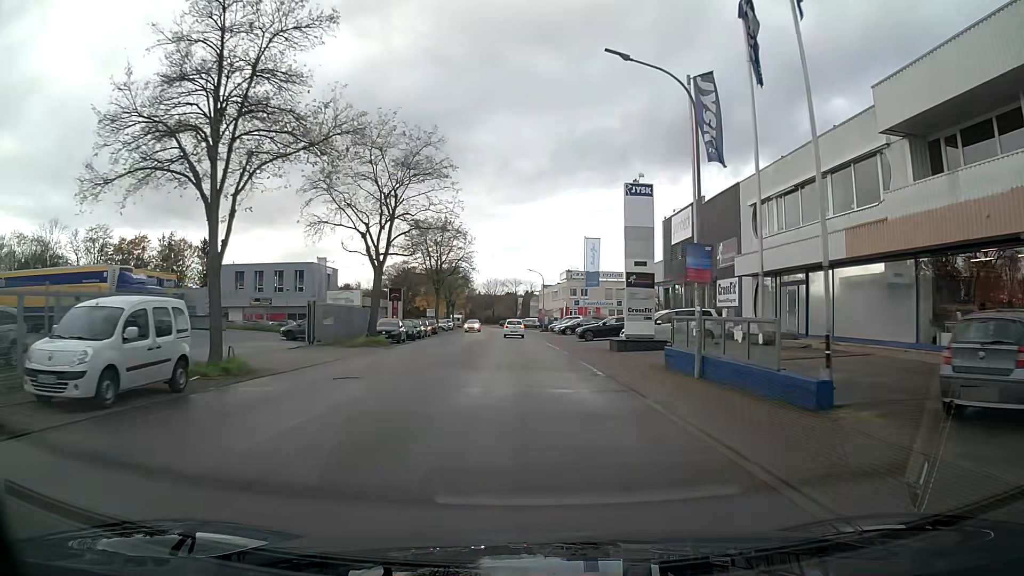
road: tertiary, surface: asphalt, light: Day
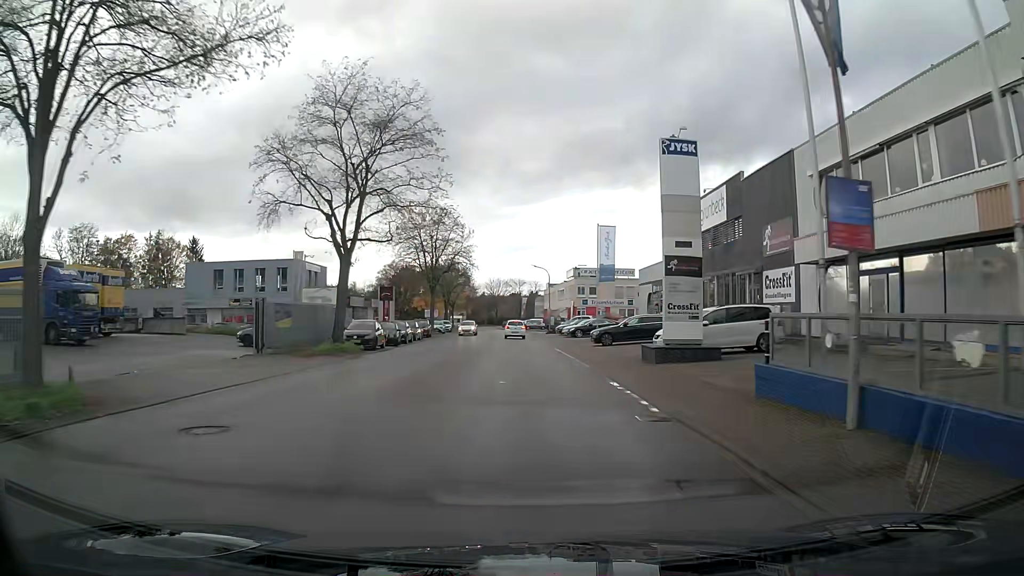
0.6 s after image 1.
(0.0, +7.4) m; 0°
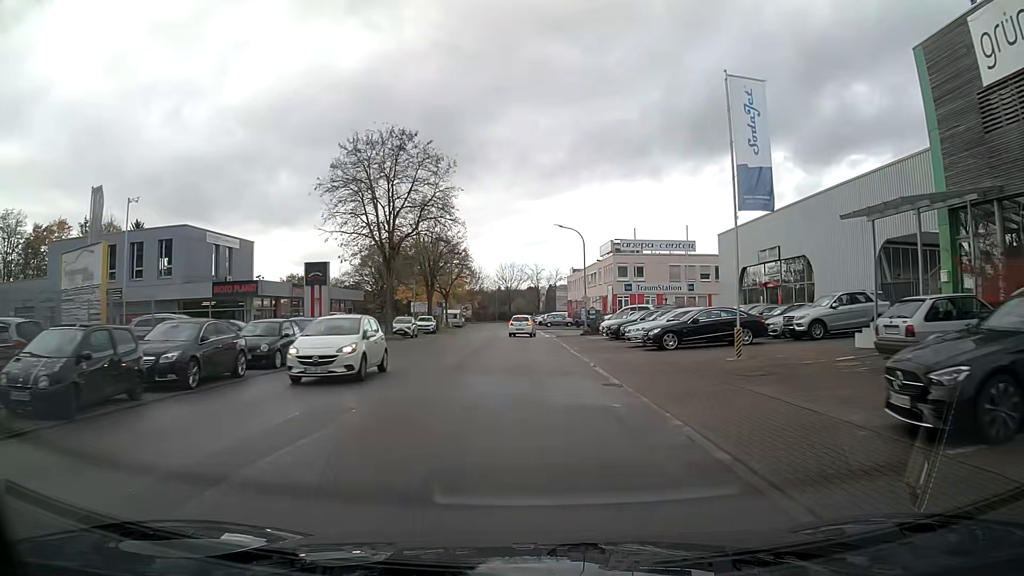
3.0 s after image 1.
(-0.4, +29.1) m; -1°
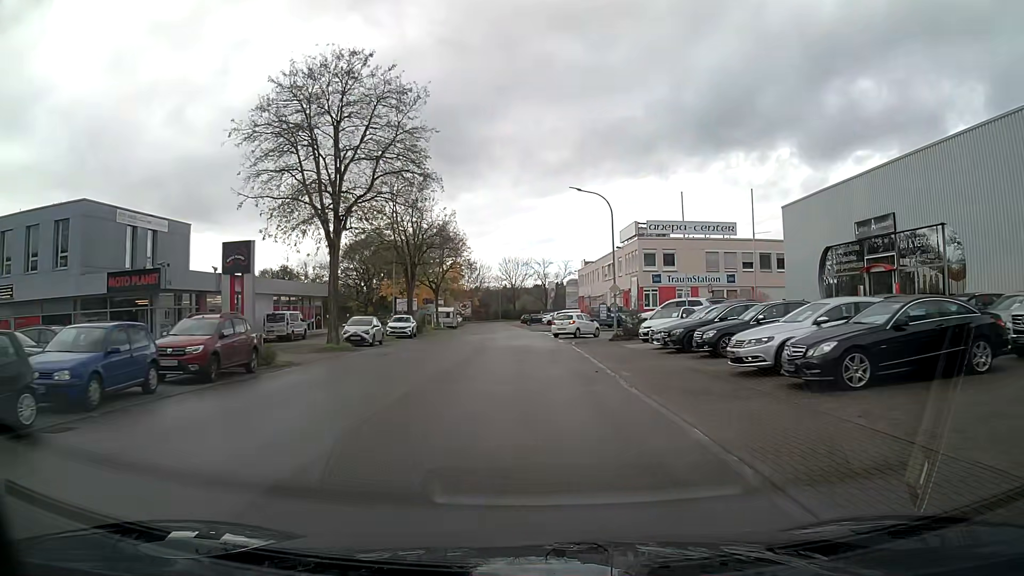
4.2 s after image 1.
(-0.1, +13.2) m; -1°
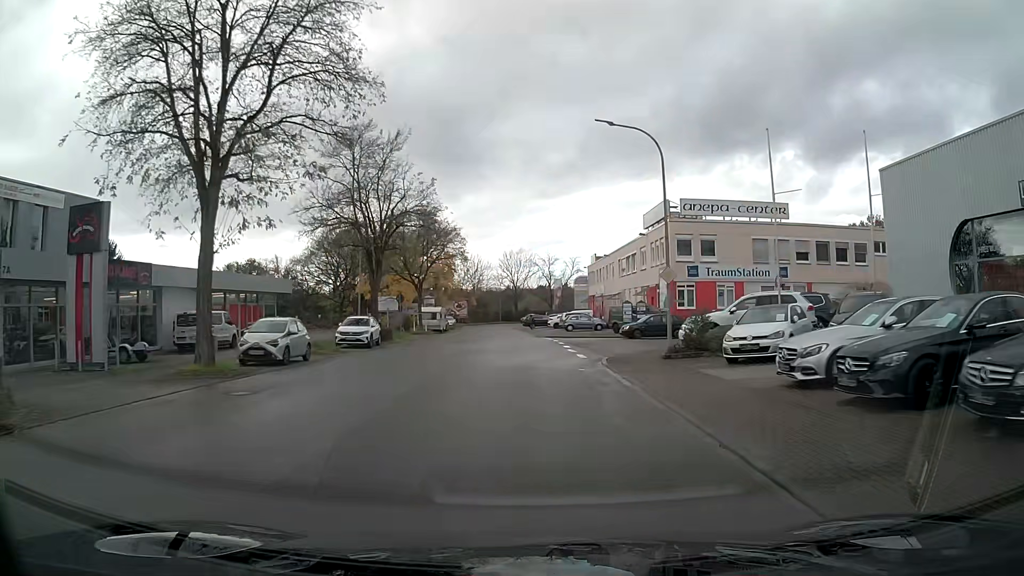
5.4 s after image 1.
(0.0, +12.4) m; 0°
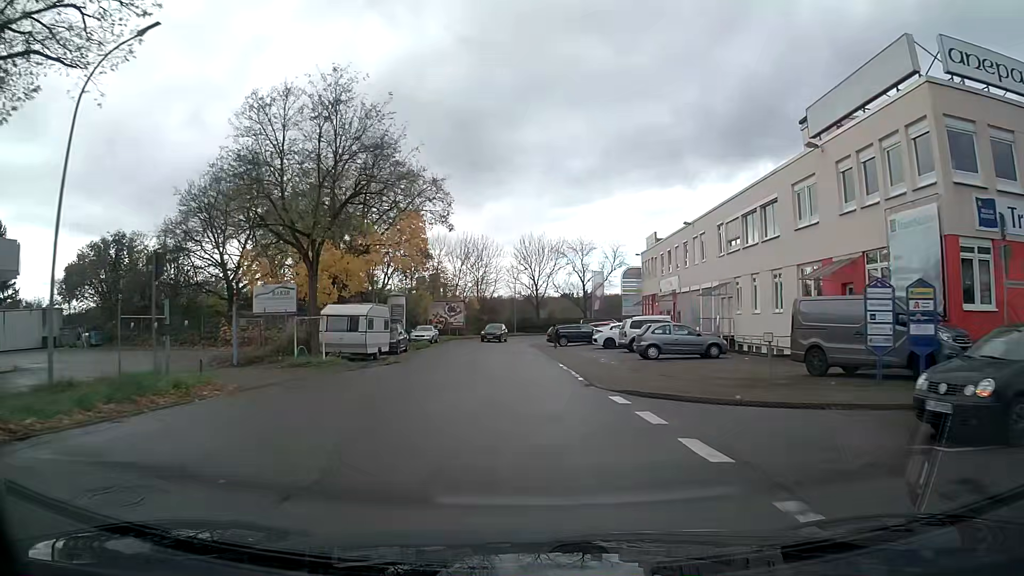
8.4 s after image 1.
(-0.5, +31.8) m; -2°
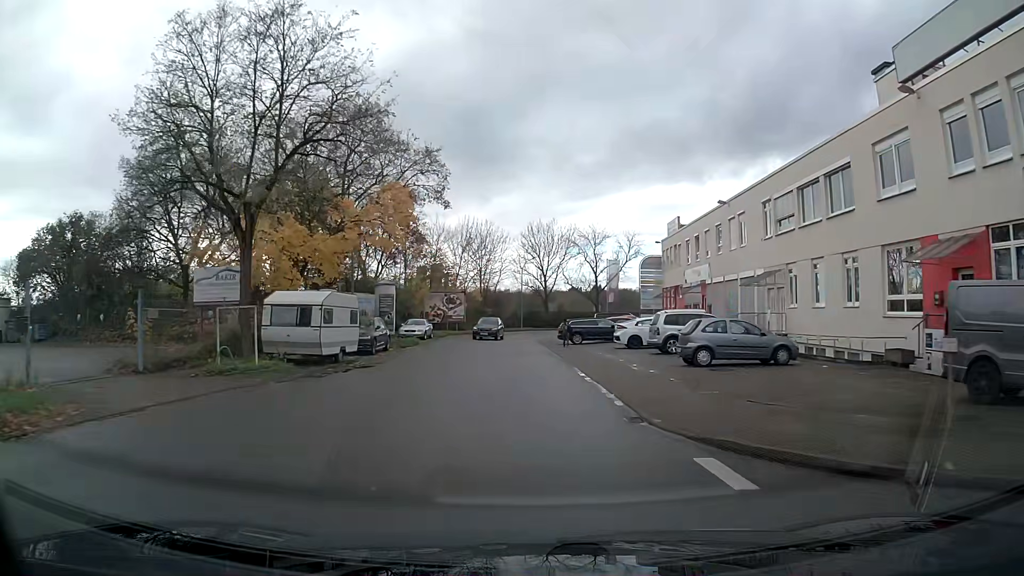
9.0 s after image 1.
(0.0, +6.7) m; 0°
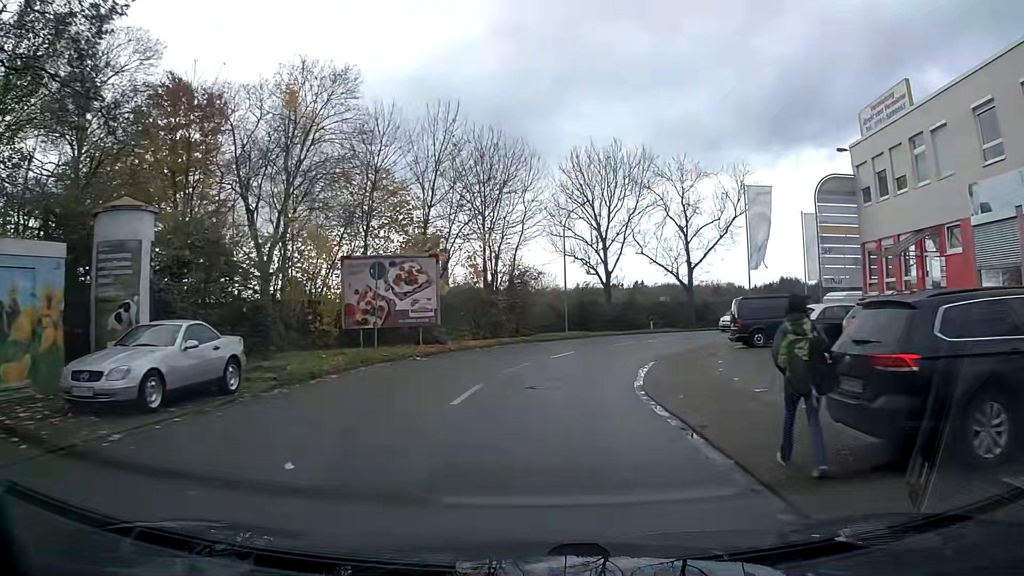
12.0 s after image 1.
(-0.7, +33.6) m; -2°
